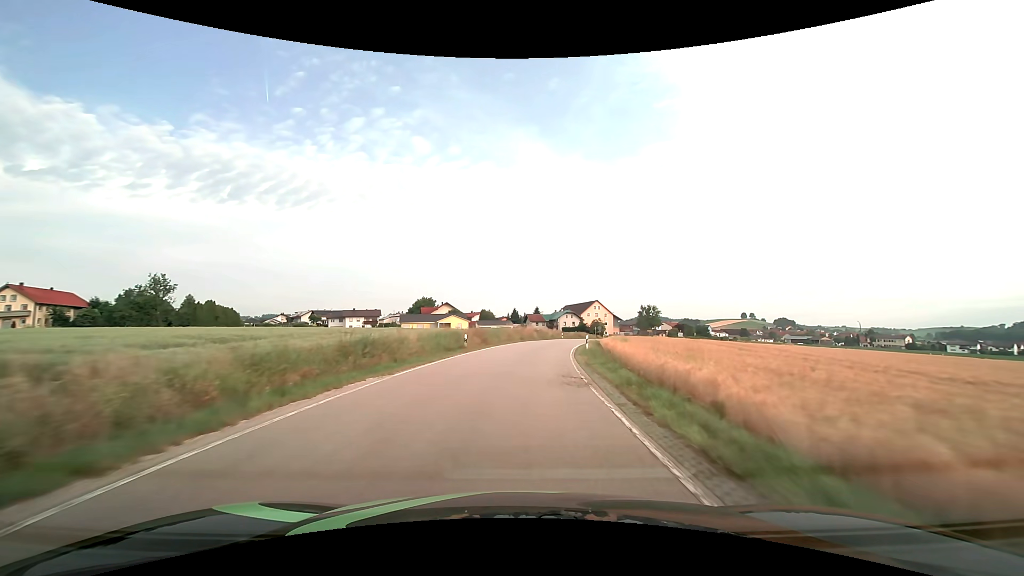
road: secondary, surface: asphalt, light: Day
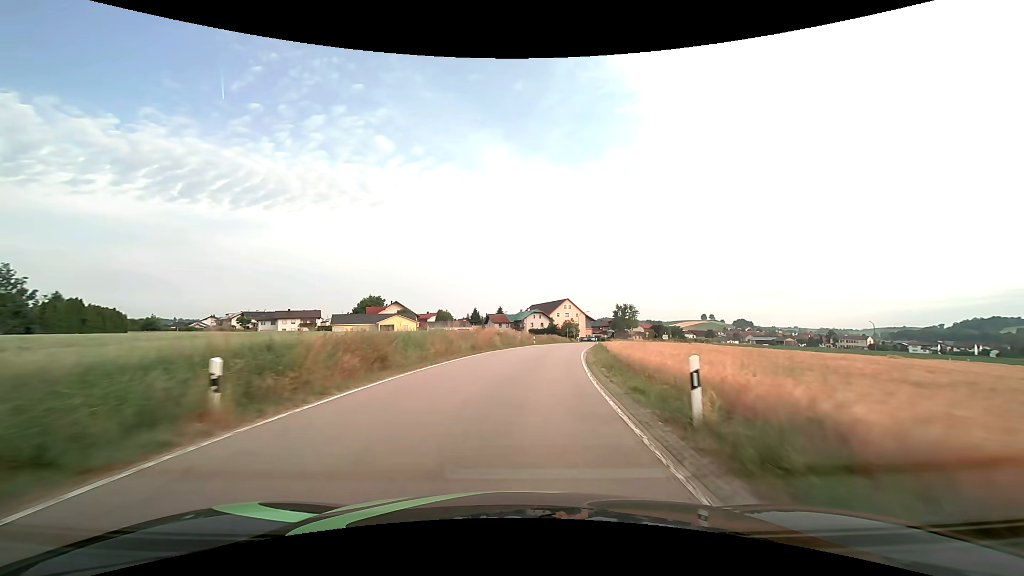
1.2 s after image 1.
(+0.7, +21.2) m; +4°
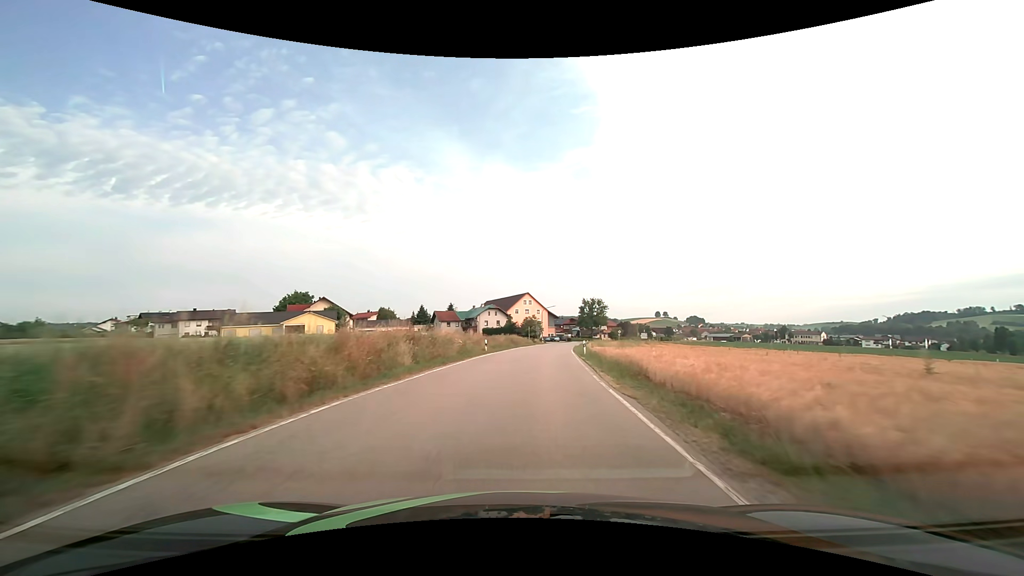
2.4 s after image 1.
(+1.0, +21.2) m; +5°
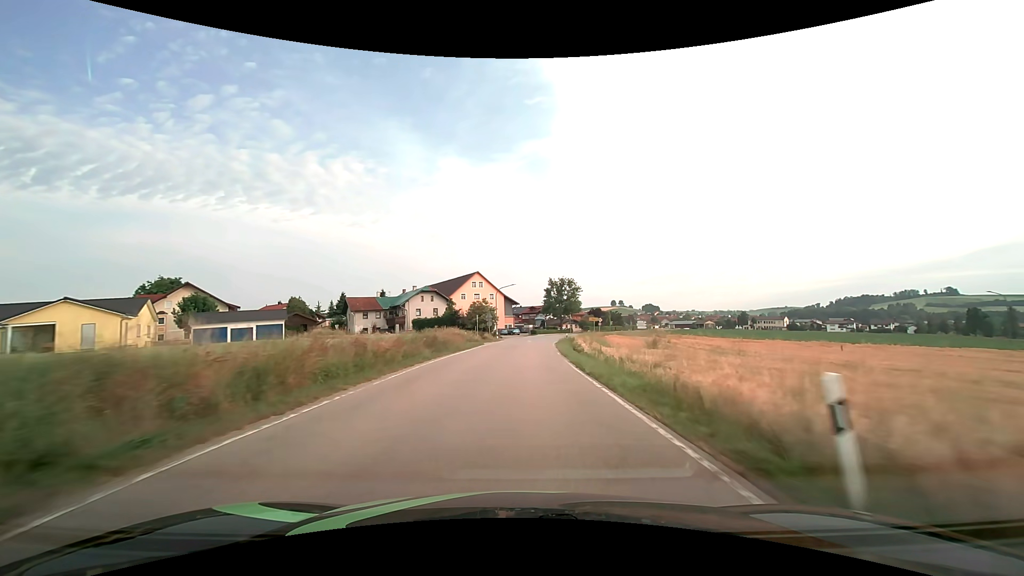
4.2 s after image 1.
(+1.6, +32.1) m; +5°
(0, +10) (0, +20) (+1, +30) (+1, +40) (+2, +50) (+3, +60) (+5, +70) (+8, +79) (+11, +89) (+14, +98) m
